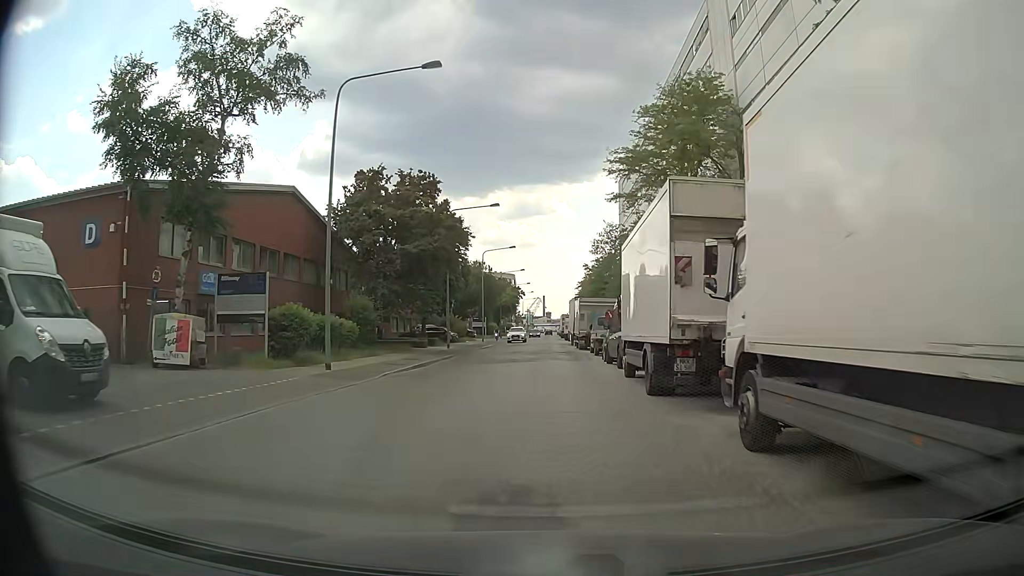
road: secondary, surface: sett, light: Day
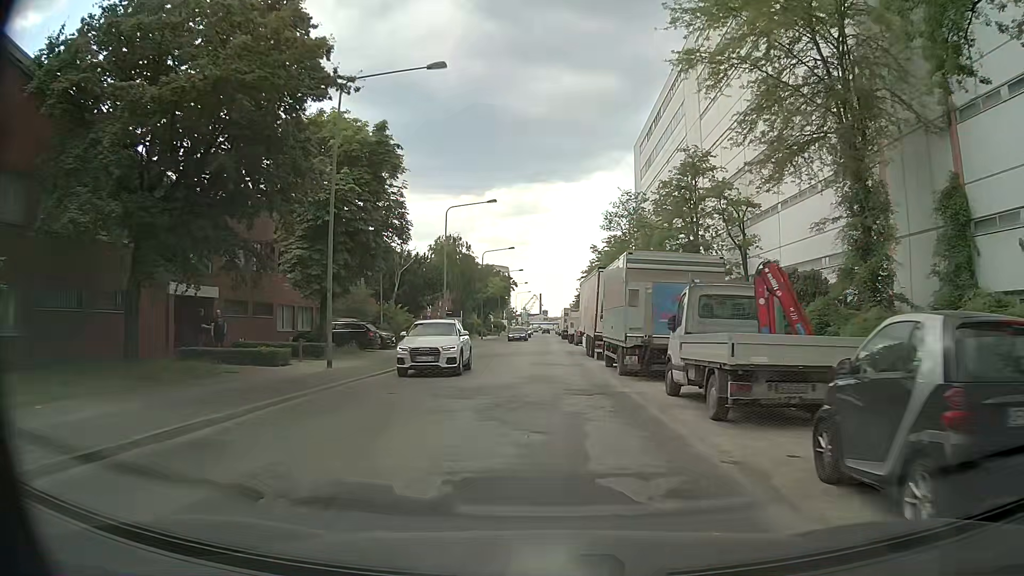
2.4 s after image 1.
(+0.1, +25.0) m; +1°
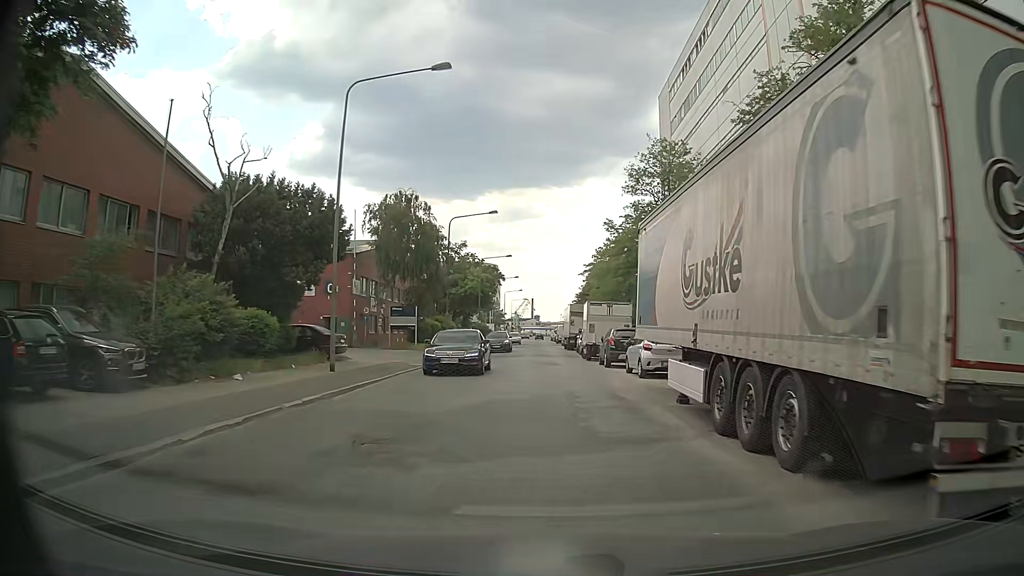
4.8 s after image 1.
(-0.4, +24.7) m; +1°
(0, +10) (0, +20) (0, +30) (0, +40) (0, +50) (-1, +60) (-1, +70) (-1, +80) (-1, +90) (-2, +100) m
